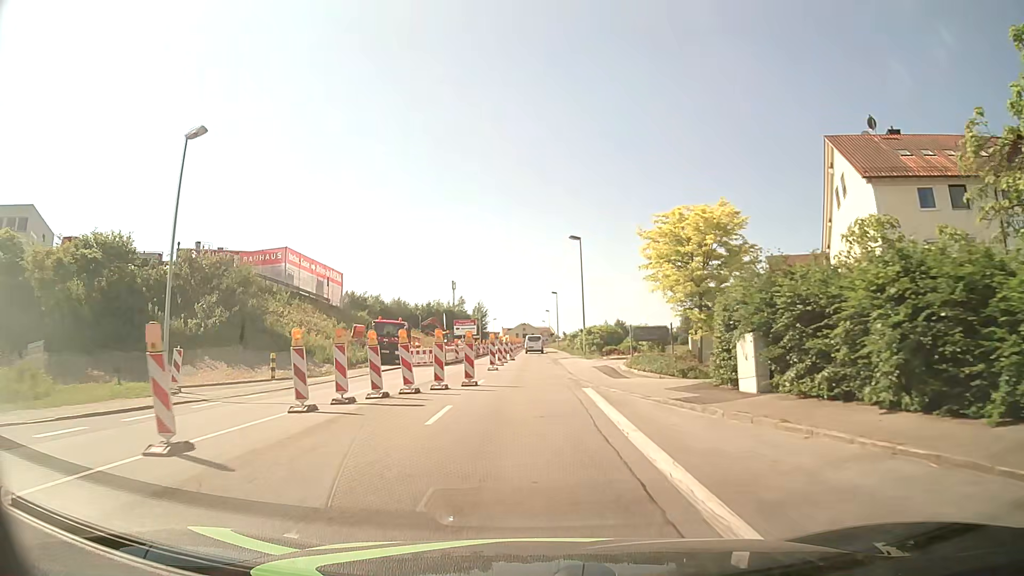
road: tertiary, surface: asphalt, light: Day
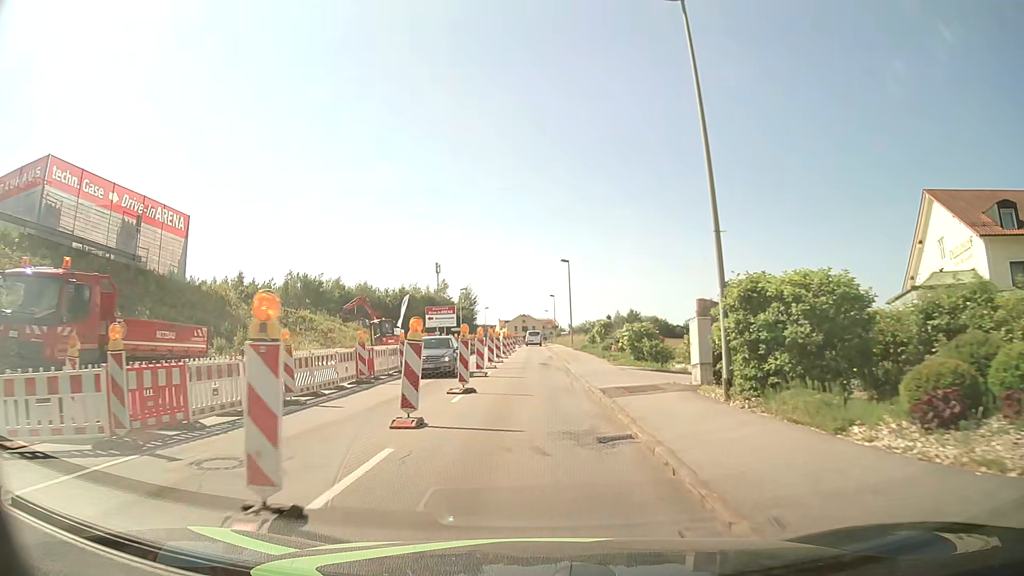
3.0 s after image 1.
(0.0, +32.4) m; 0°
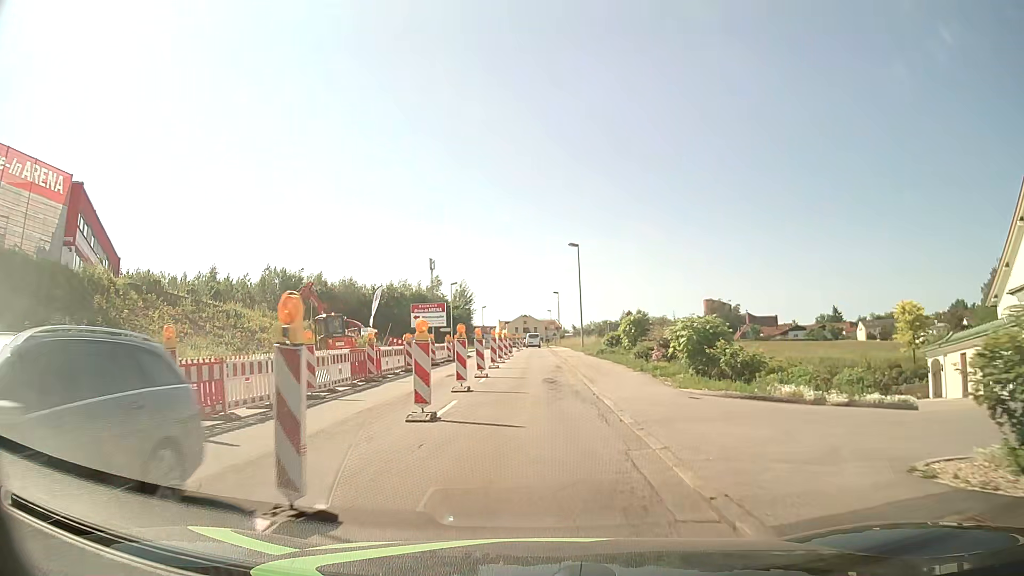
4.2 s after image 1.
(-0.1, +11.8) m; 0°
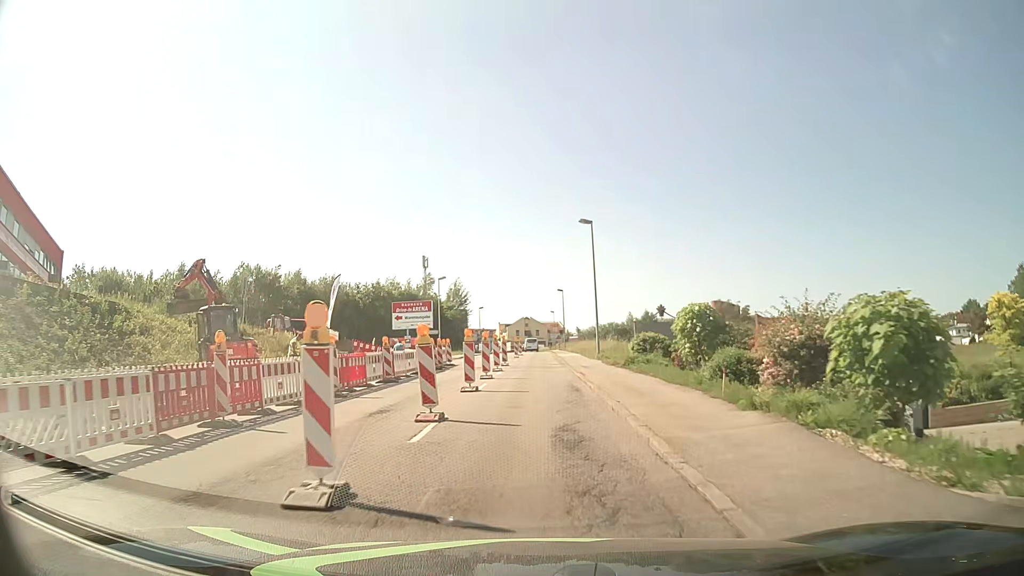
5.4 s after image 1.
(-0.1, +11.2) m; -1°
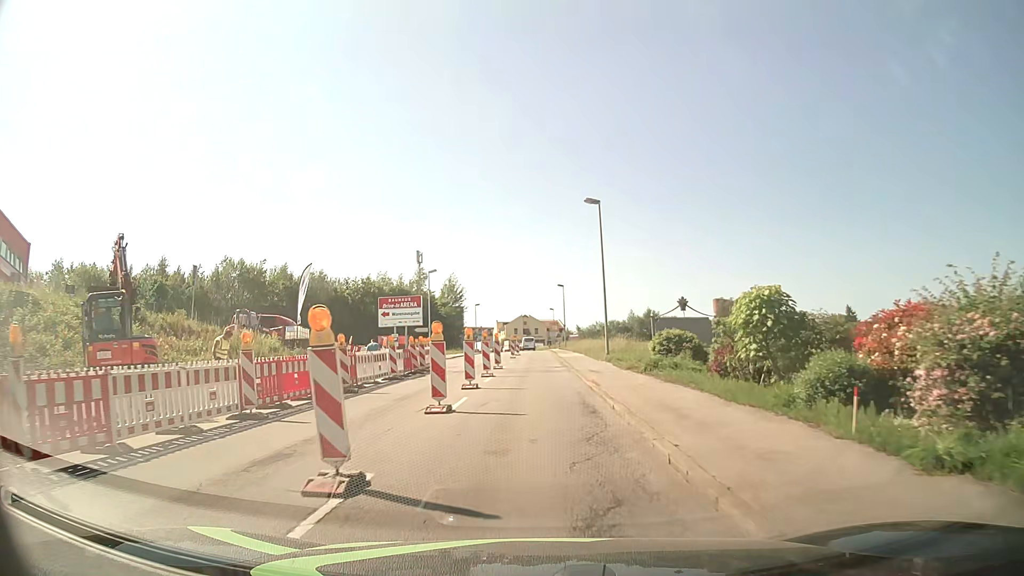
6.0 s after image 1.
(0.0, +5.5) m; 0°
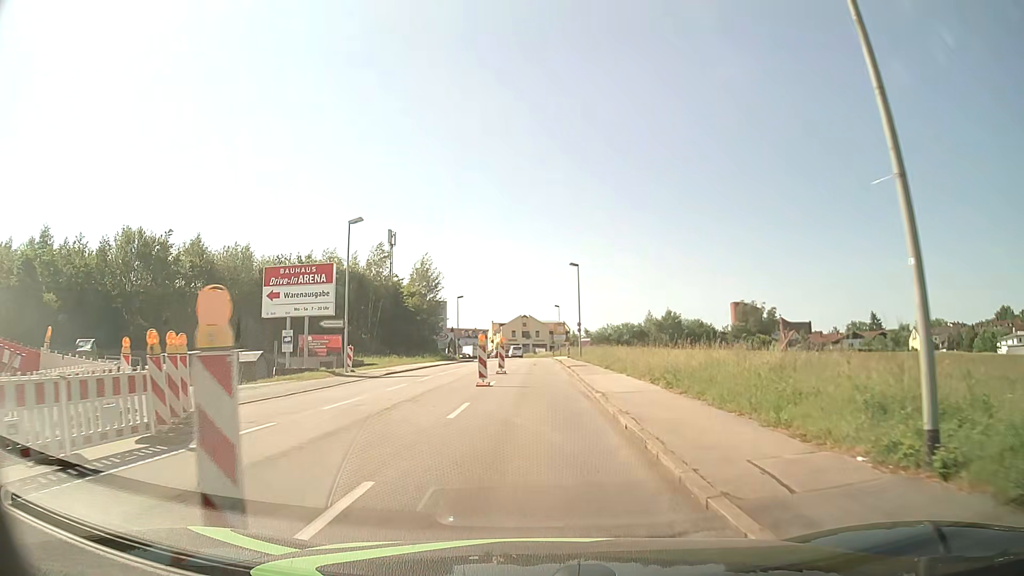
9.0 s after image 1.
(-0.1, +27.4) m; 0°
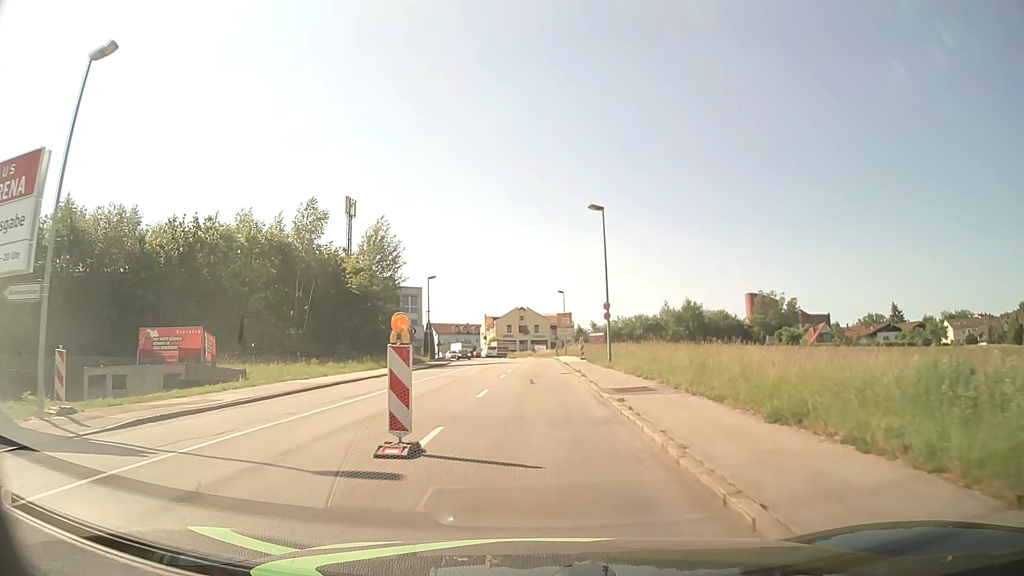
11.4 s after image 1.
(0.0, +22.9) m; 0°
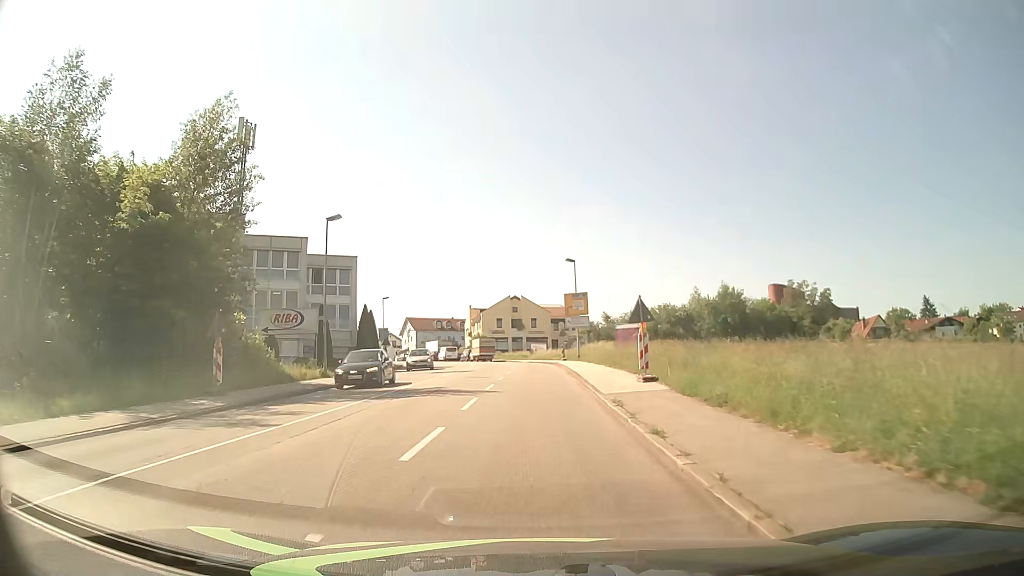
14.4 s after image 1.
(+0.1, +31.0) m; 0°
(0, +10) (0, +20) (-1, +30) (-1, +40) (-2, +50) (-3, +60) (-5, +70) (-7, +79) (-10, +89) (-13, +98) m
